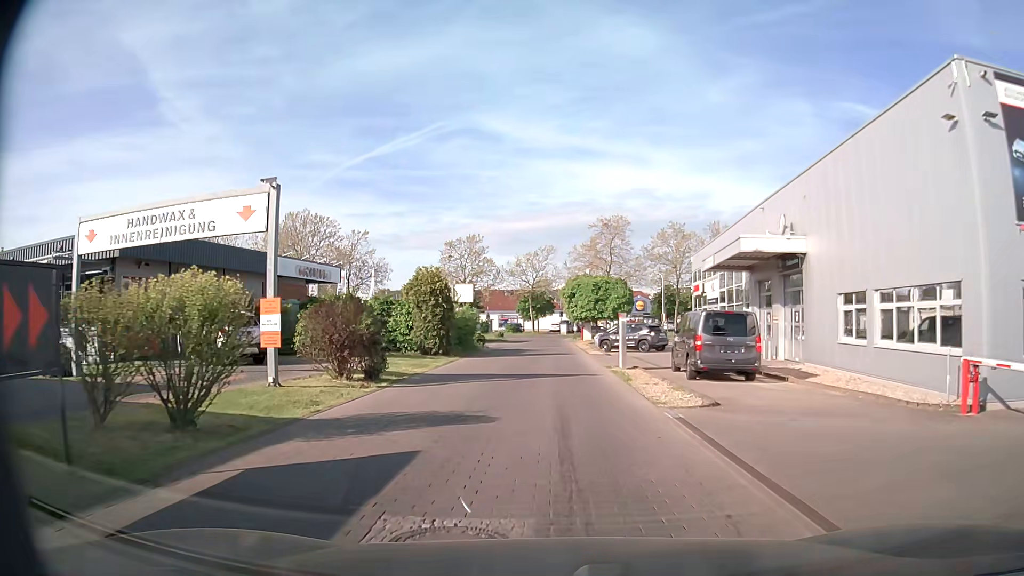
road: service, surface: sett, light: Day
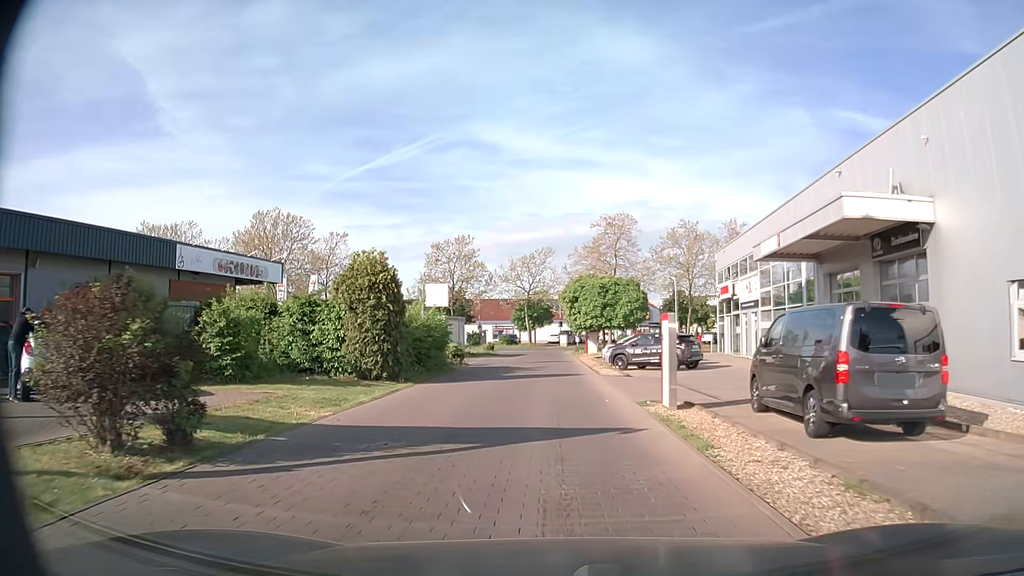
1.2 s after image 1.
(+0.2, +9.1) m; +2°
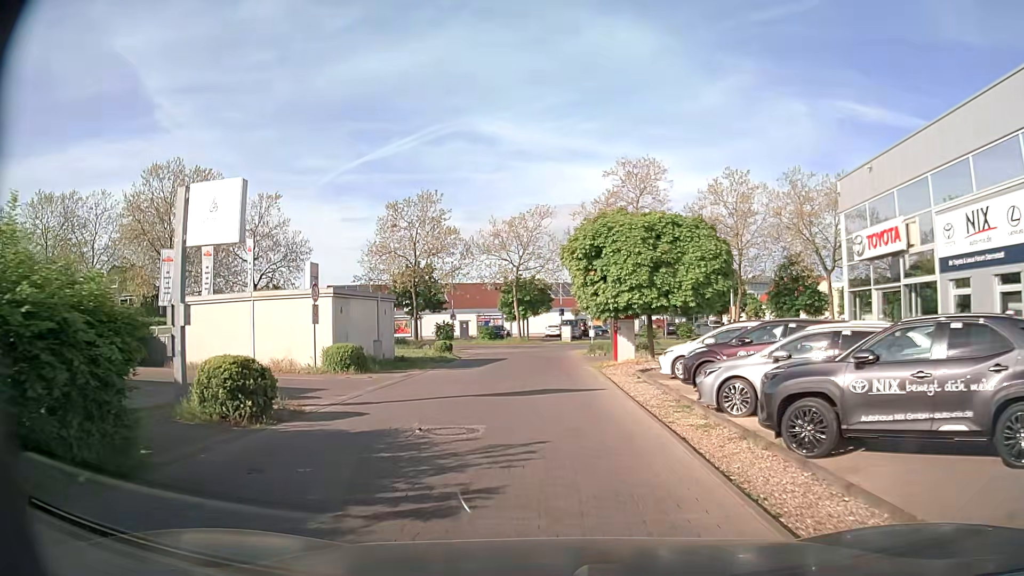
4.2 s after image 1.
(-0.1, +21.7) m; 0°
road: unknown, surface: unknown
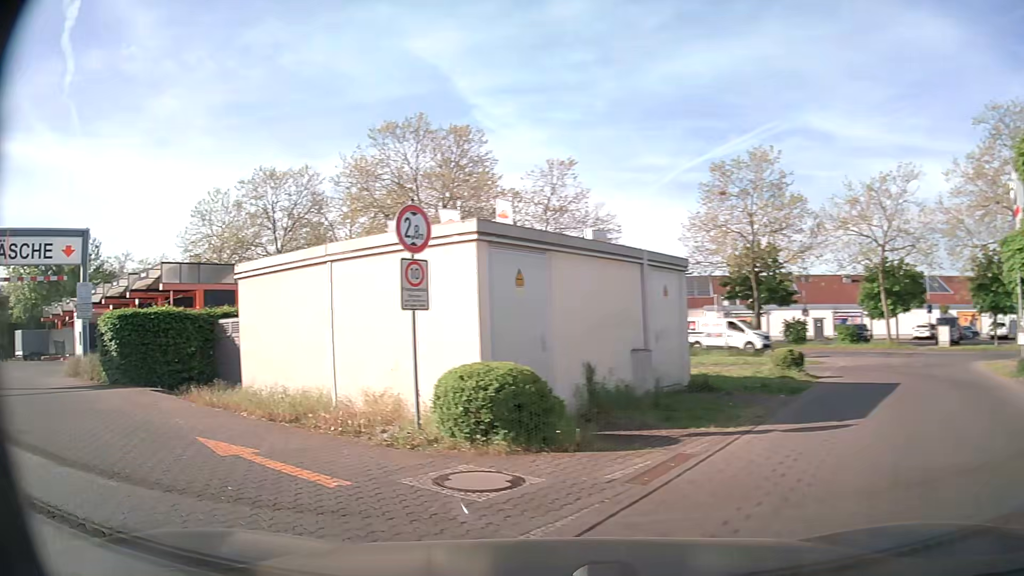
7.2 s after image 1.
(-0.9, +13.7) m; -27°
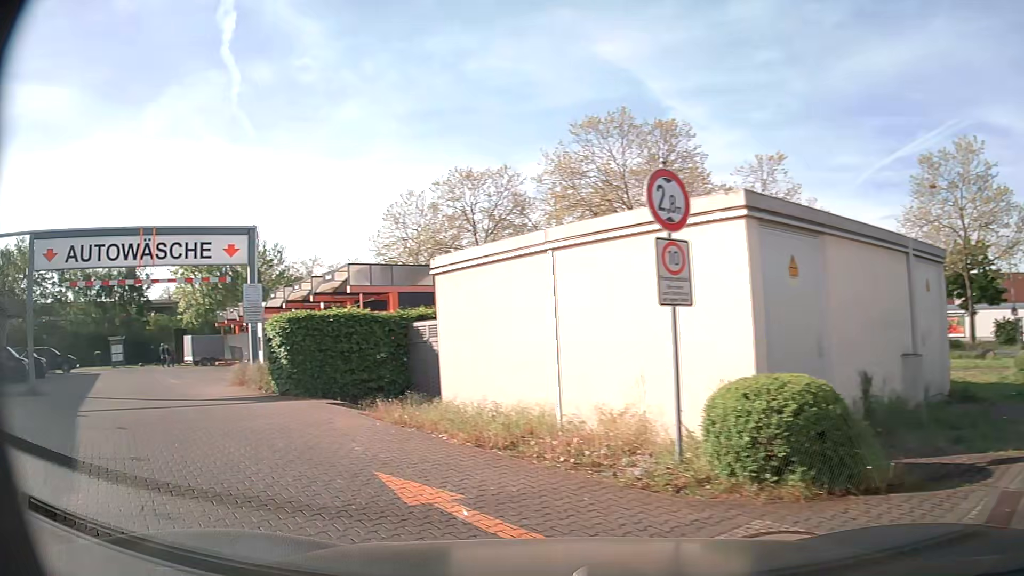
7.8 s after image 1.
(-0.3, +2.0) m; -17°
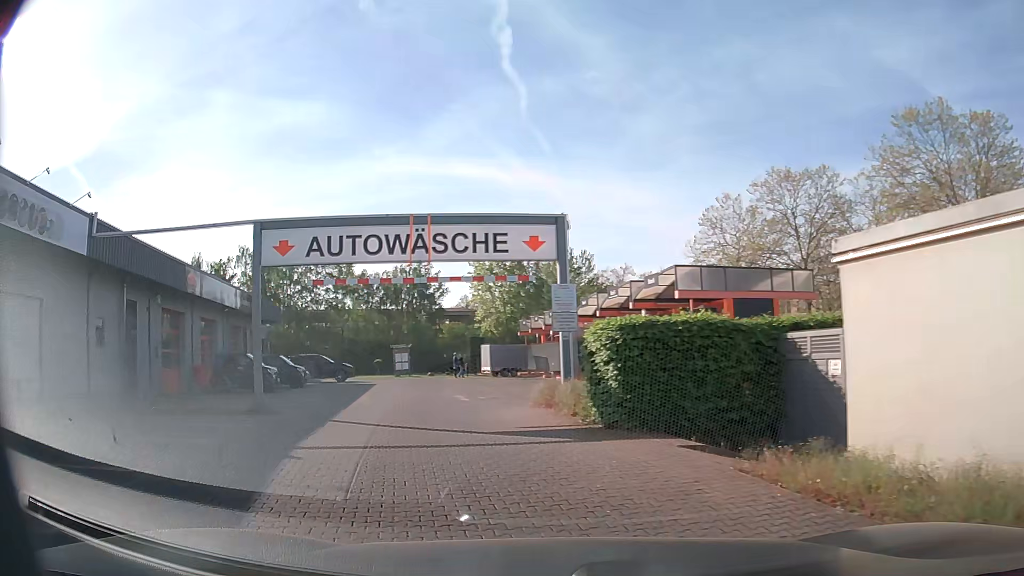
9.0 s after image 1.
(-0.9, +3.5) m; -28°
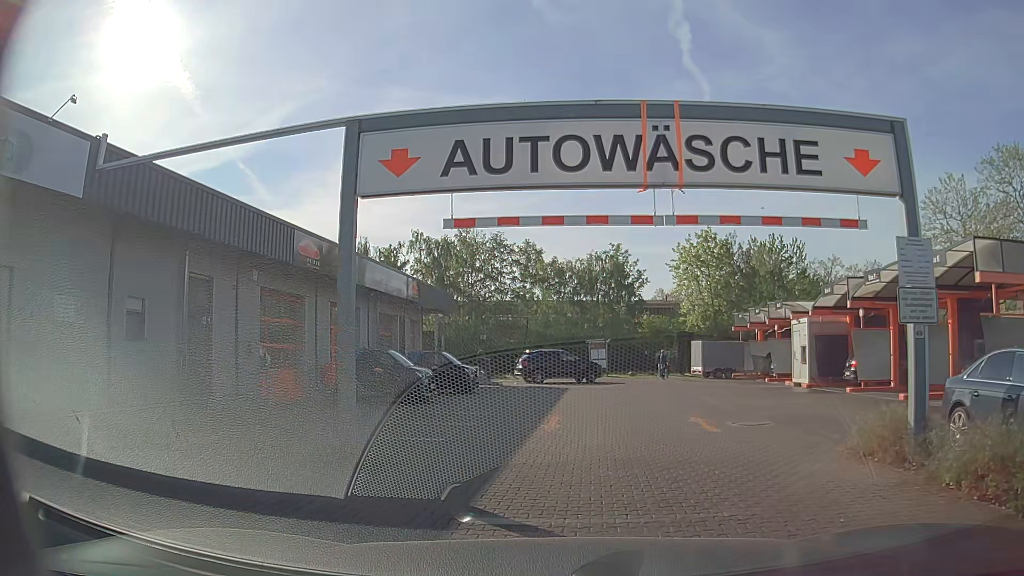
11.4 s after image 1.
(-1.5, +7.0) m; -18°
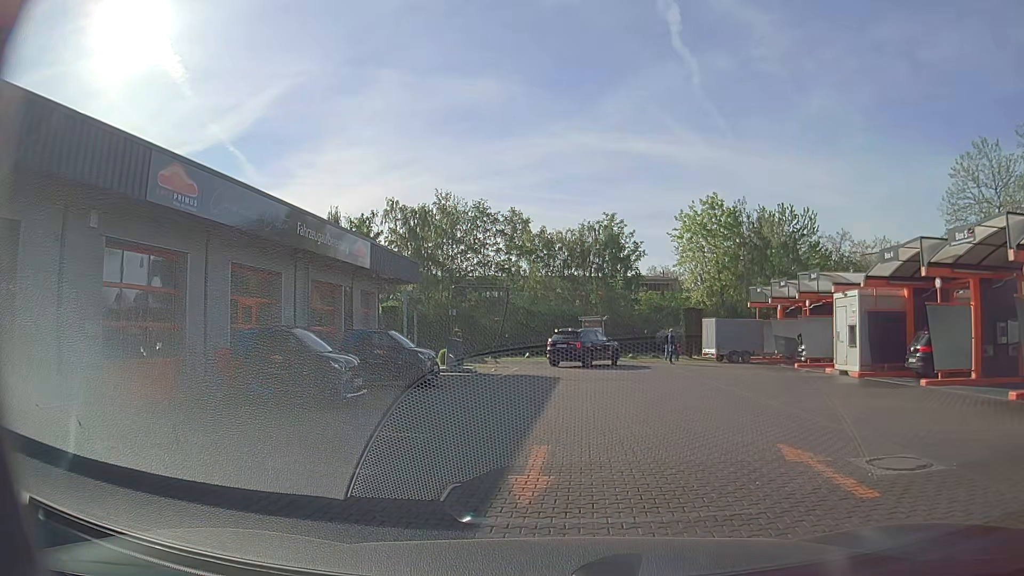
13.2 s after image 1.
(+0.1, +6.6) m; +2°
